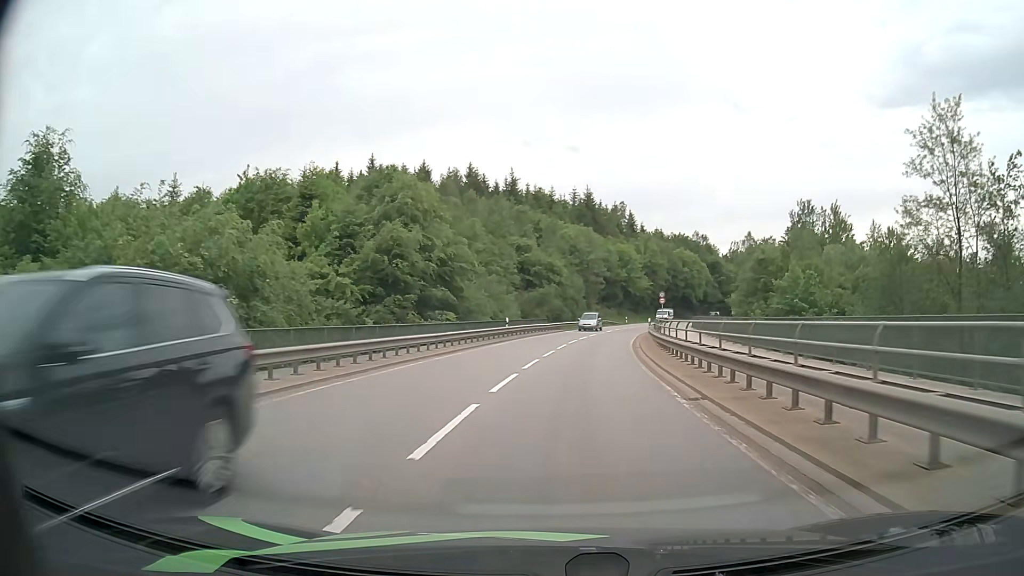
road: secondary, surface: asphalt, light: Day
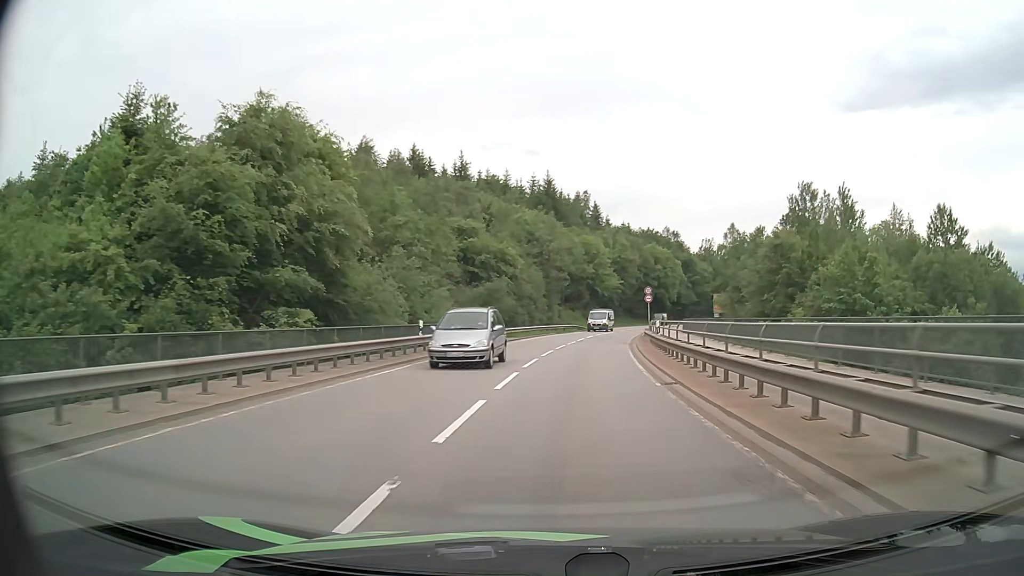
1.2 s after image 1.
(+0.5, +17.1) m; +3°
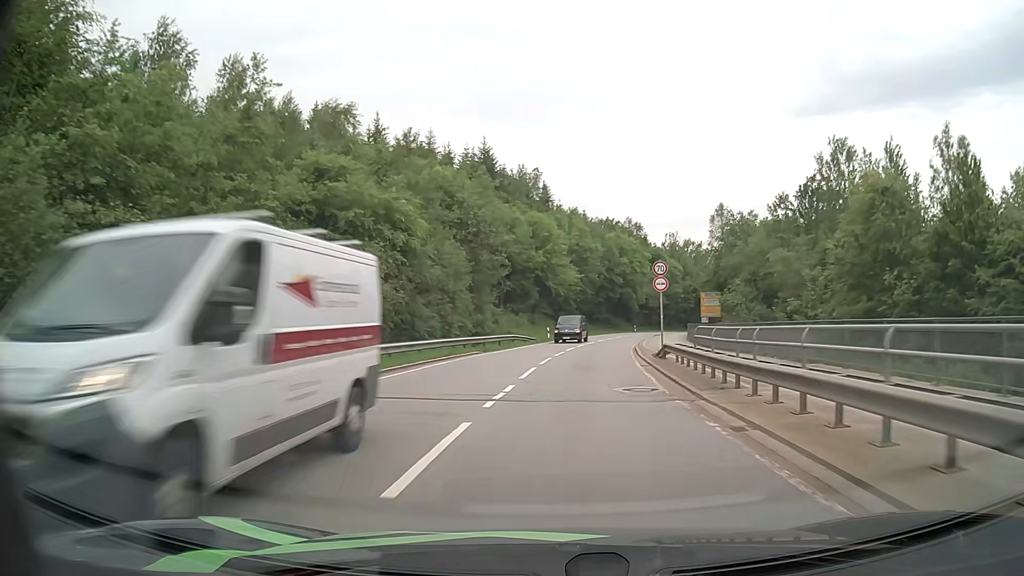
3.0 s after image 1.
(+1.2, +26.3) m; +5°
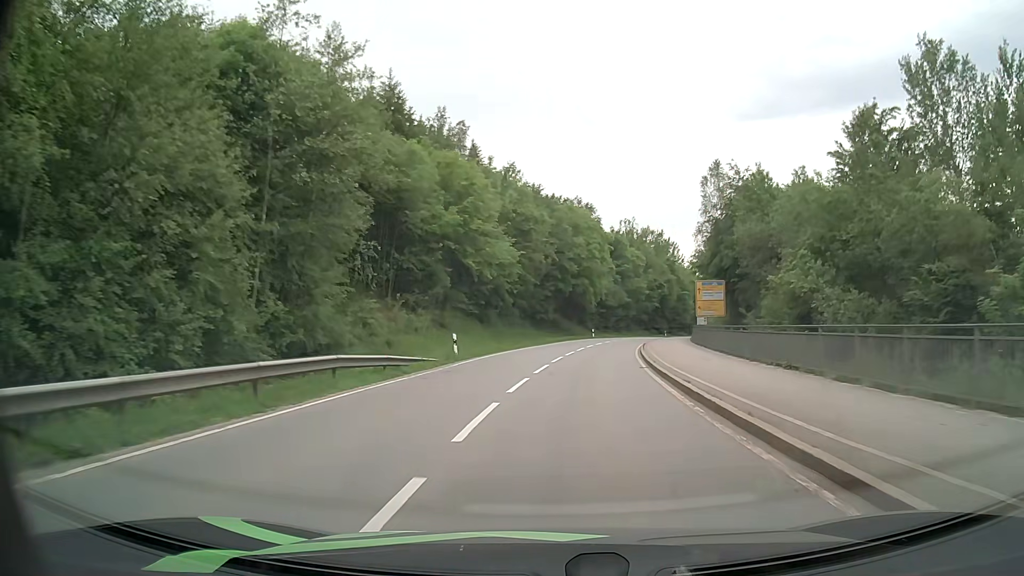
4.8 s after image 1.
(+1.2, +27.2) m; +5°
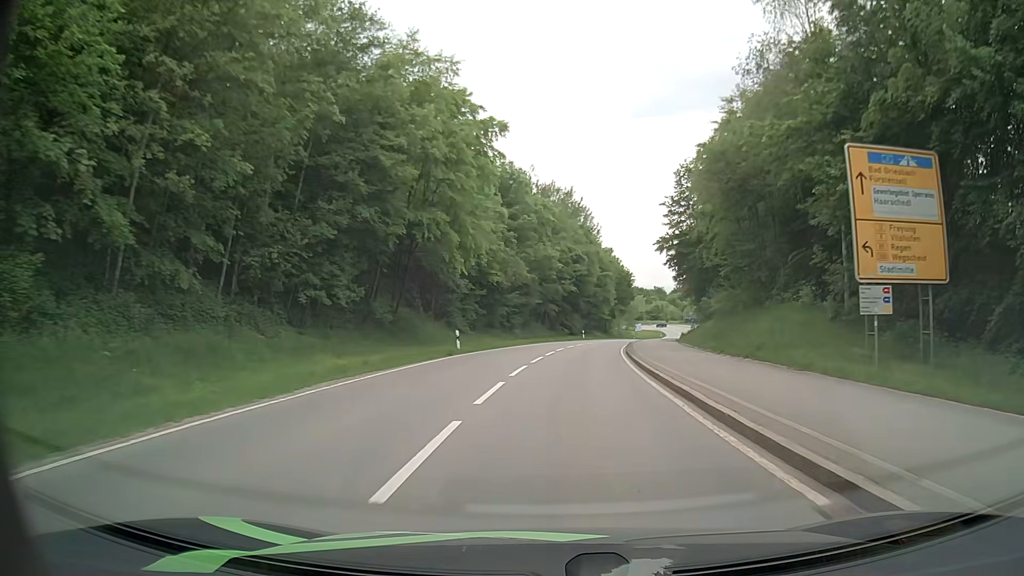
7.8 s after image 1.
(+3.7, +44.5) m; +10°
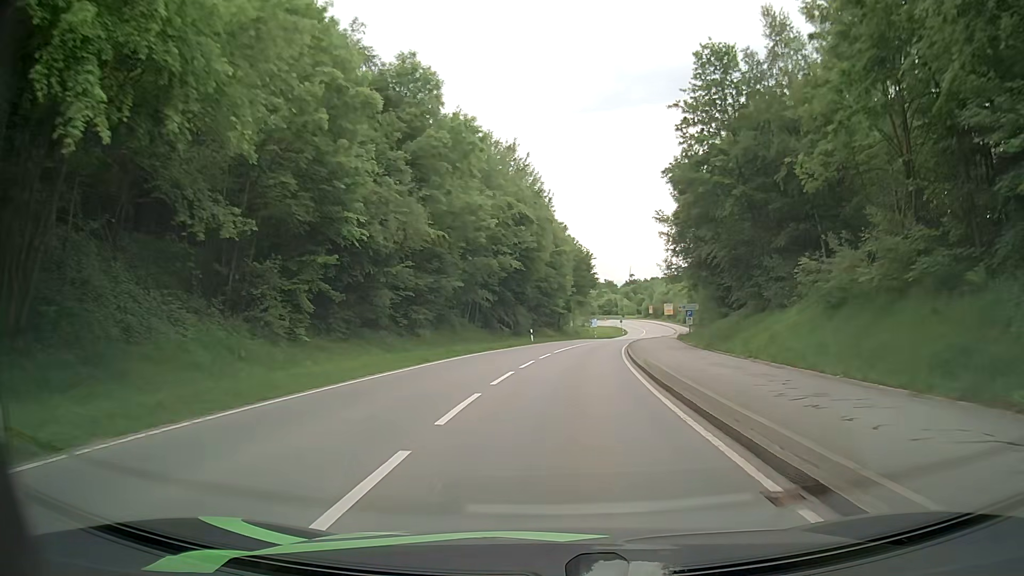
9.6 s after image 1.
(+1.0, +26.1) m; +4°
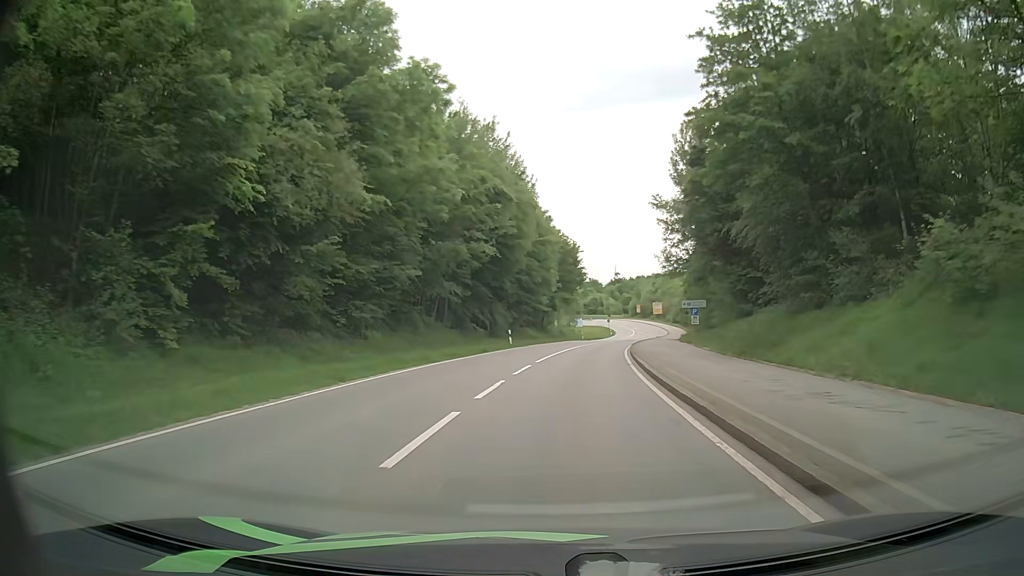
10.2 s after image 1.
(+0.1, +8.6) m; +1°
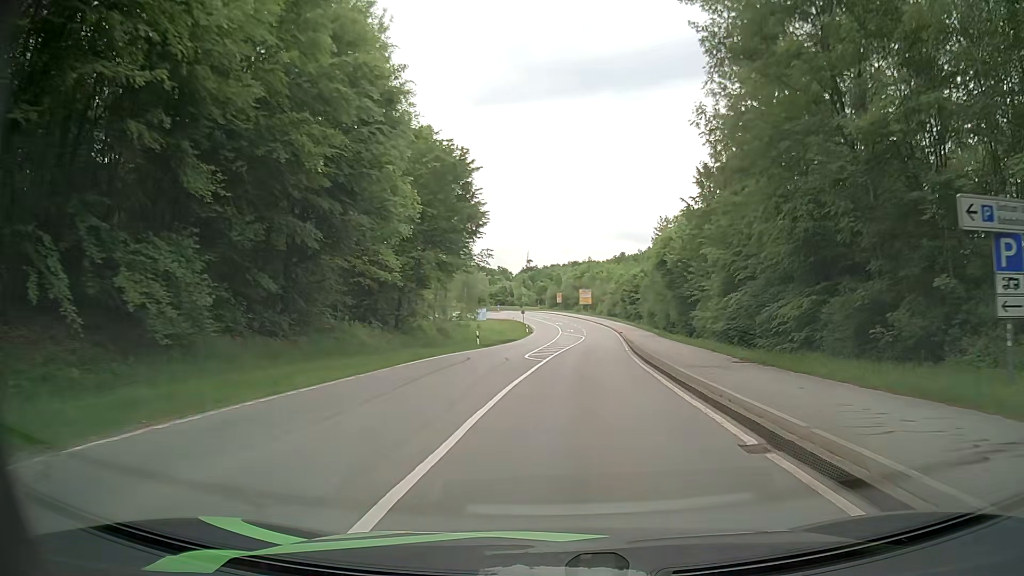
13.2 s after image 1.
(+2.9, +42.6) m; +8°
(0, +10) (0, +20) (+1, +30) (+2, +40) (+2, +50) (+3, +60) (+3, +70) (+3, +80) (+3, +90) (+2, +100) m
